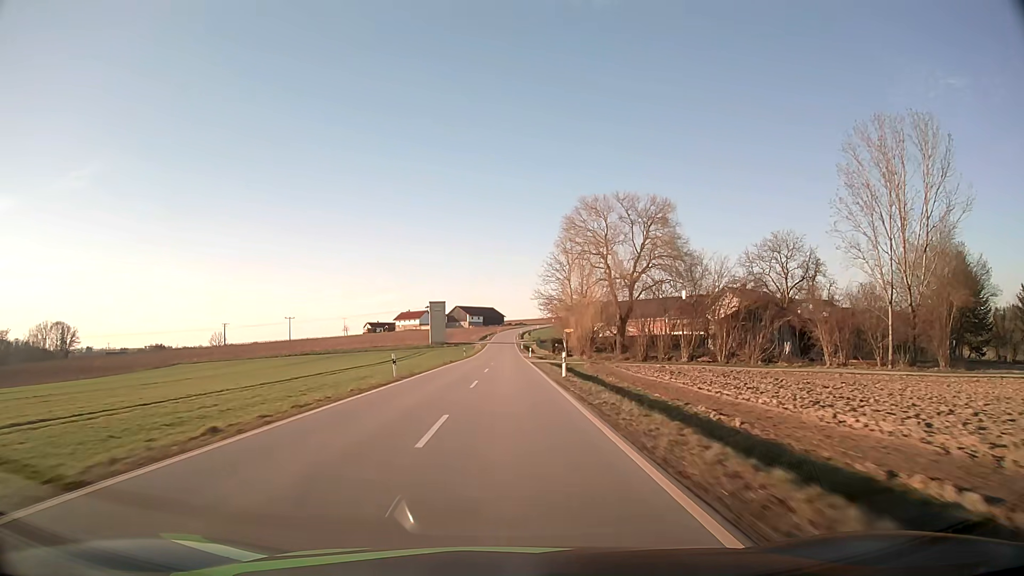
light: Day
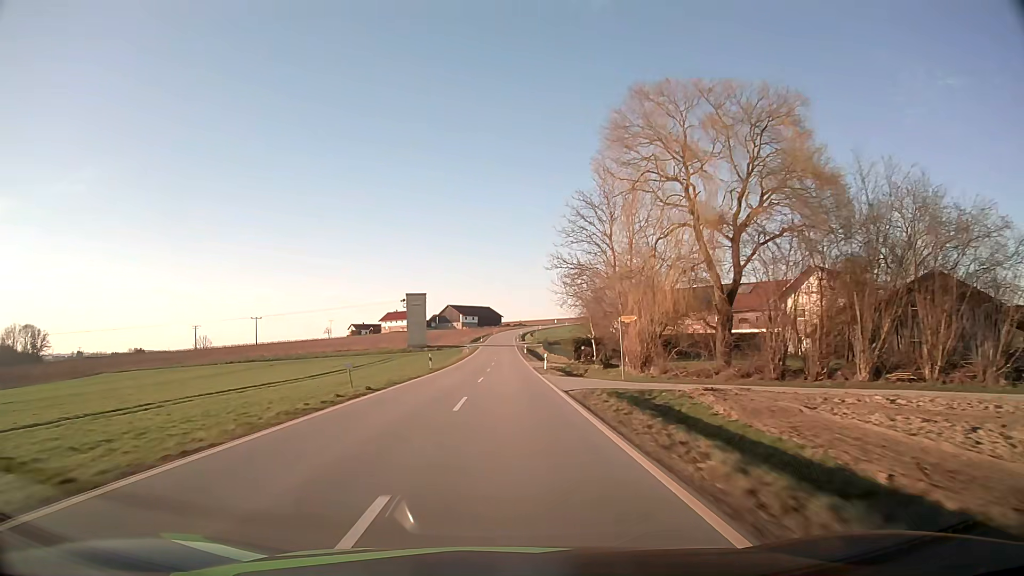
(0.0, +31.1) m; 0°
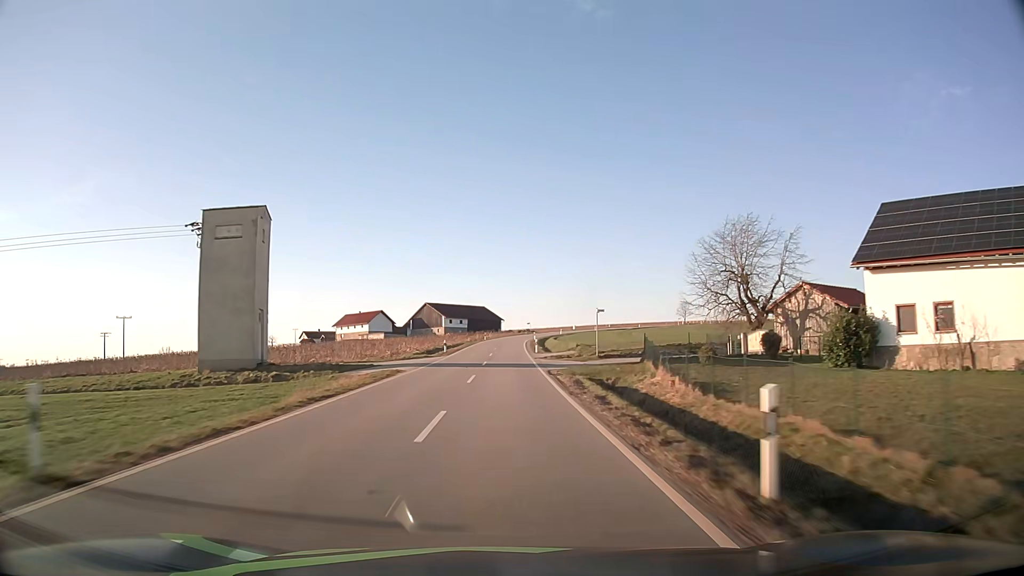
(+0.1, +78.5) m; 0°
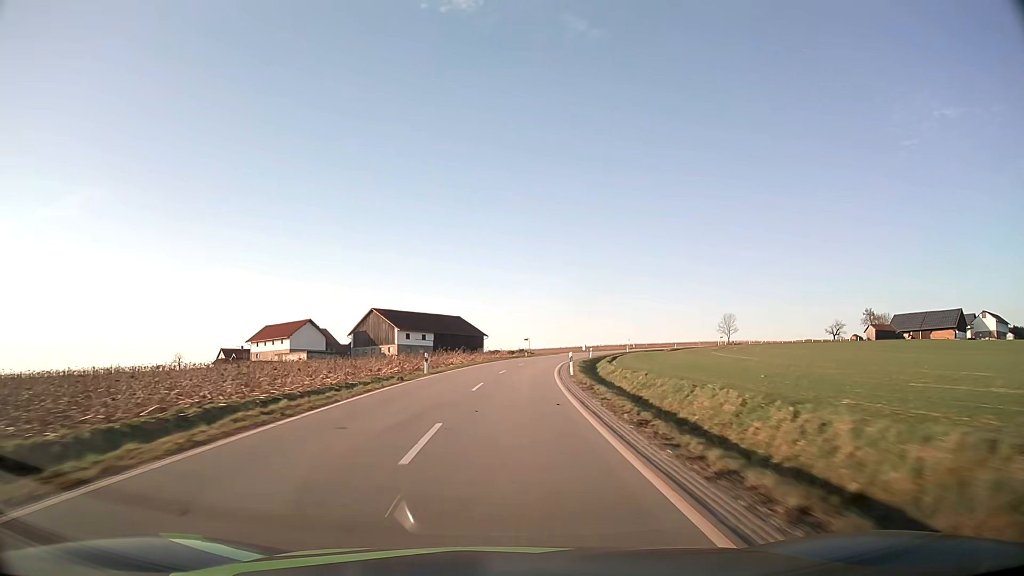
(+0.1, +62.3) m; +1°
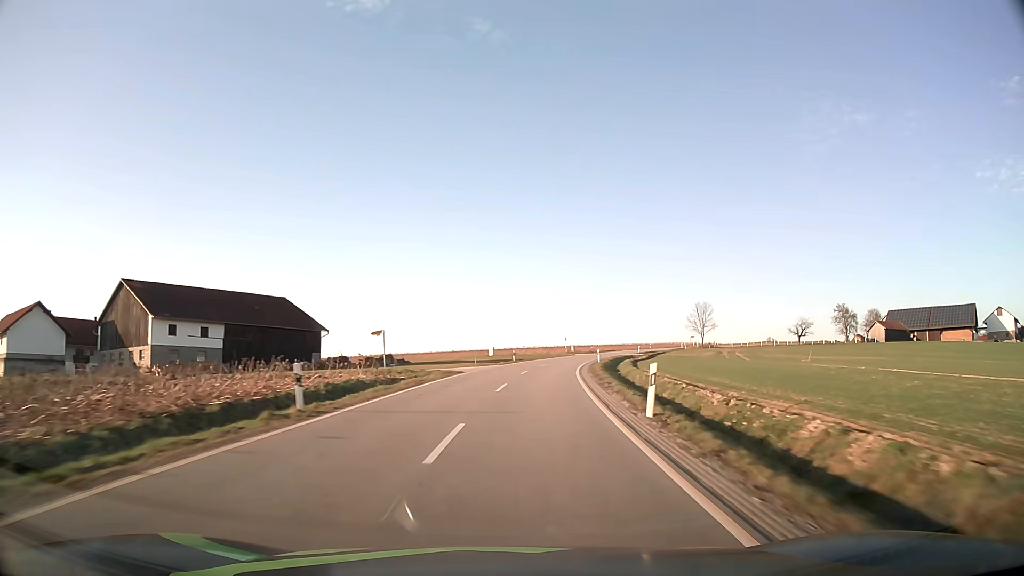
(+4.0, +60.5) m; +9°
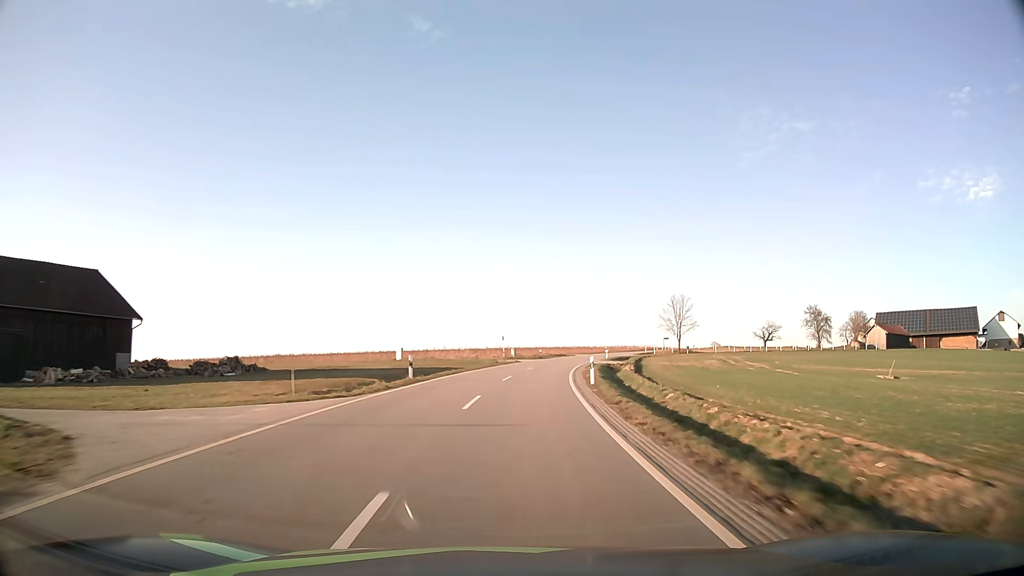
(+1.6, +29.7) m; +6°
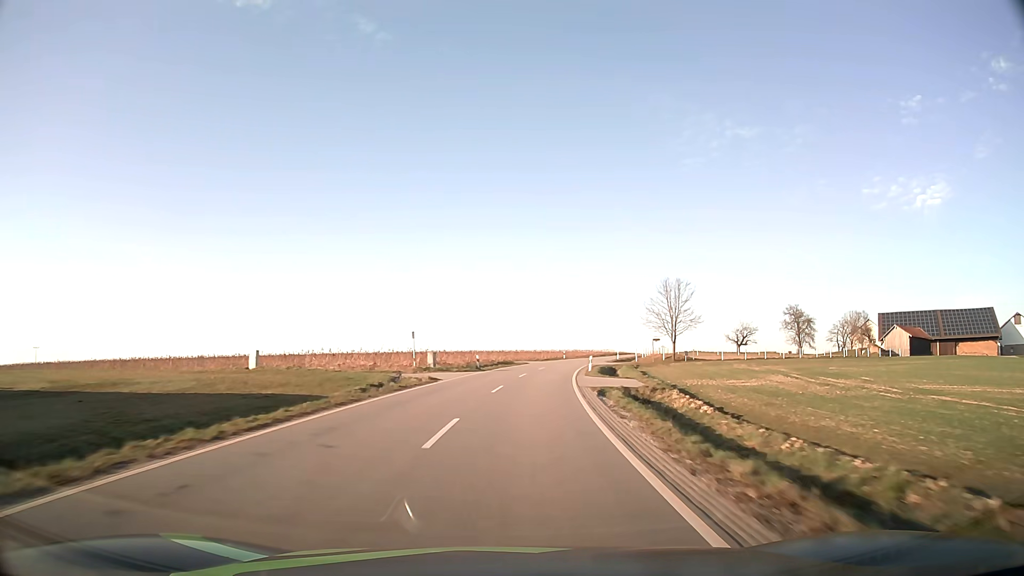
(+1.5, +29.5) m; +6°
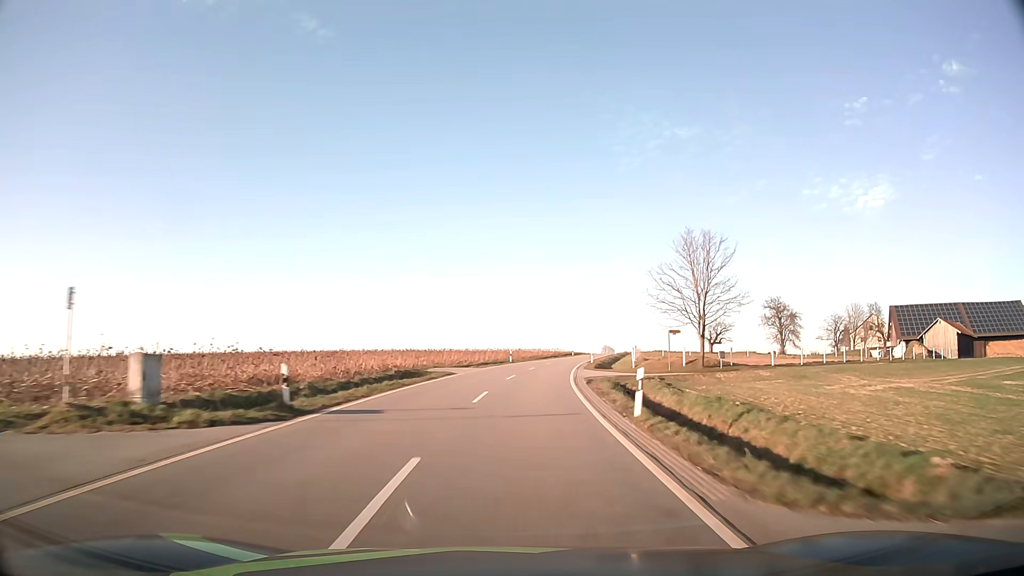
(+1.4, +29.3) m; +6°
(0, +10) (+1, +20) (+2, +30) (+3, +40) (+4, +50) (+6, +60) (+8, +69) (+10, +79) (+12, +89) (+14, +99) m
